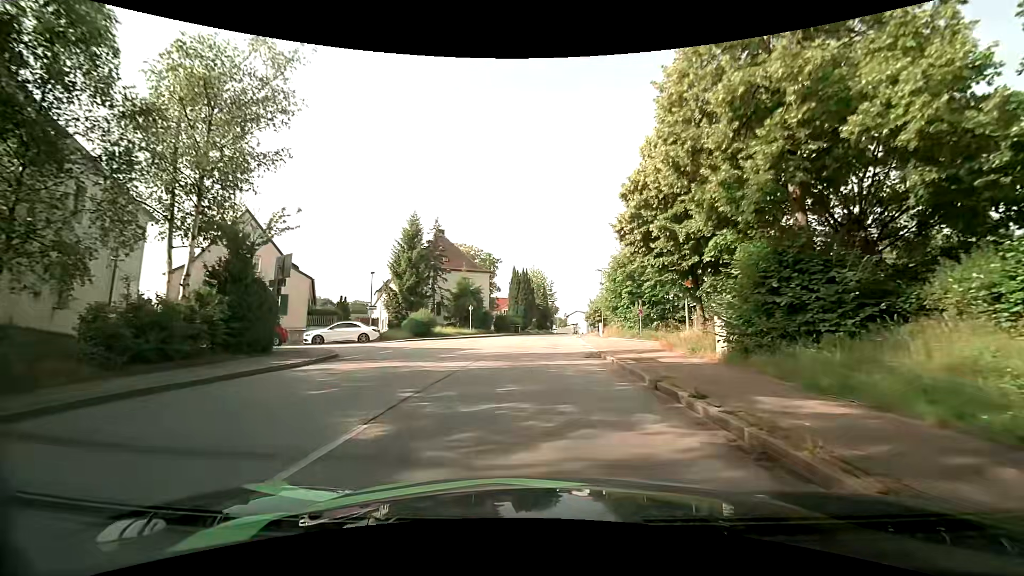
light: Day
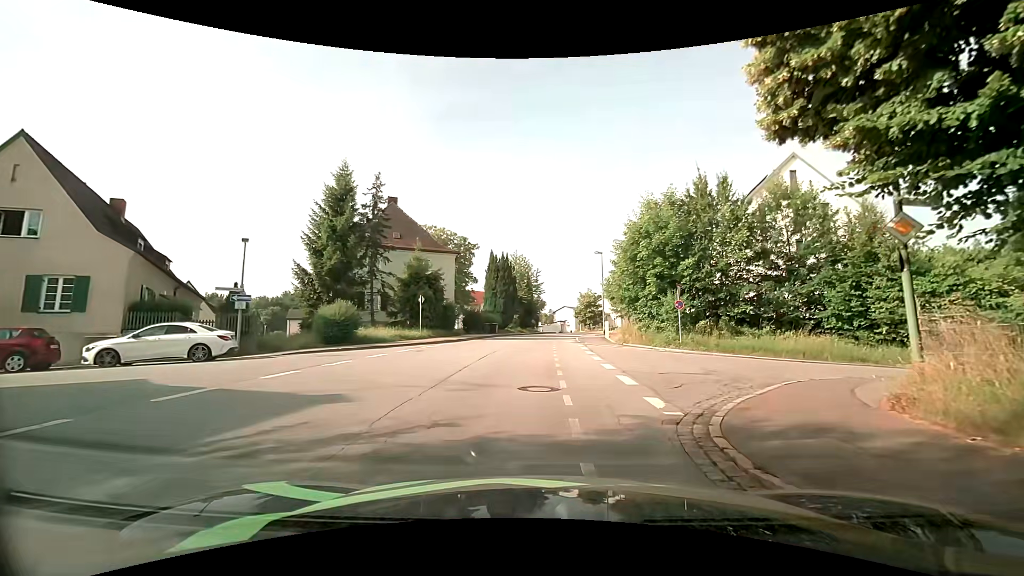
(+0.2, +13.8) m; +3°
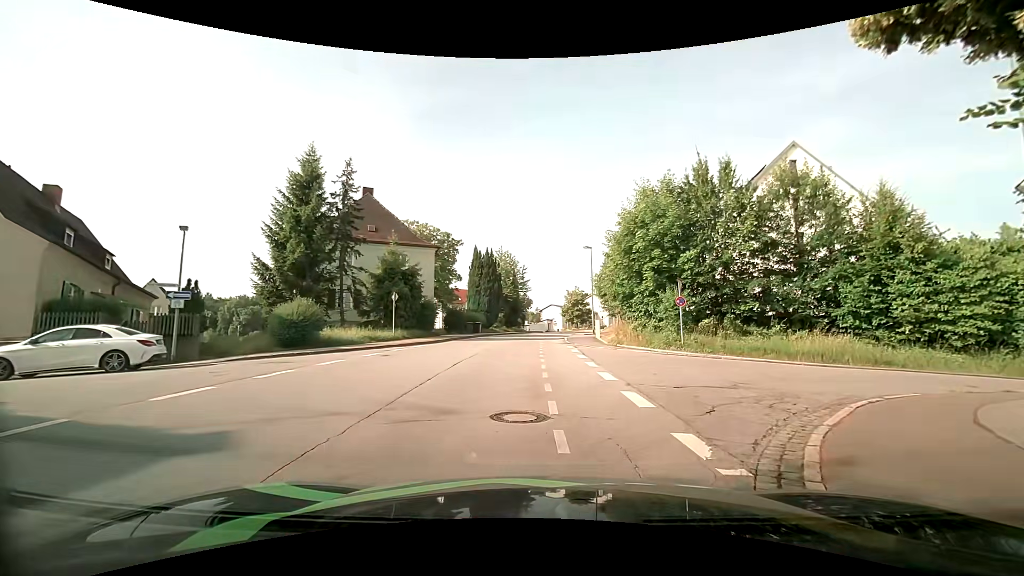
(0.0, +2.7) m; +1°
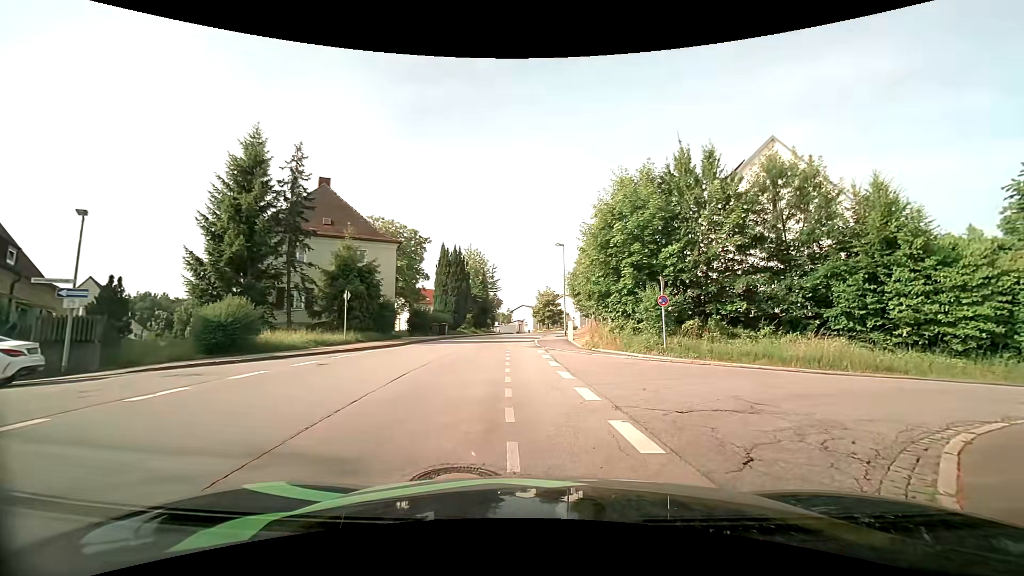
(+0.1, +2.4) m; +3°
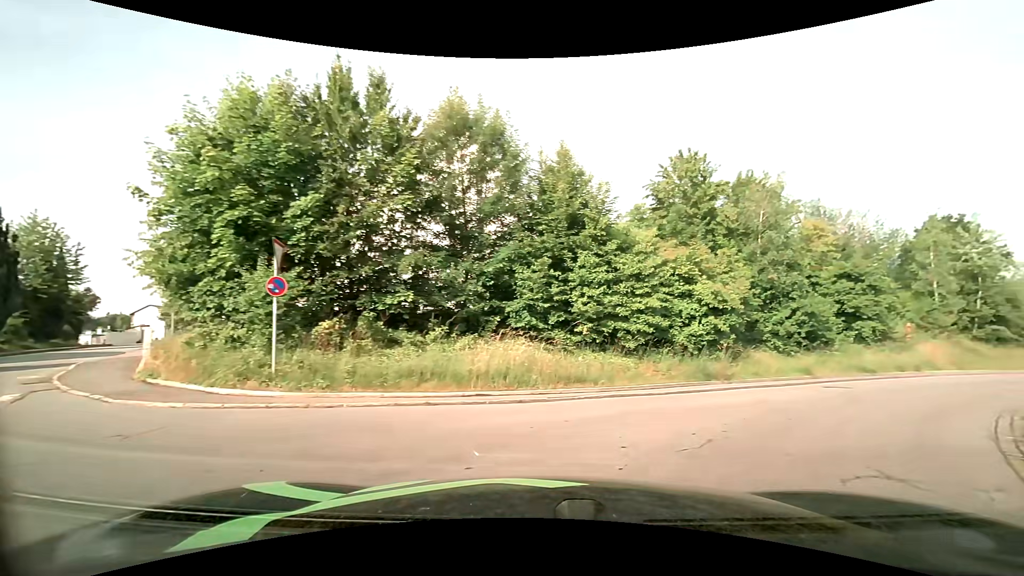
(+2.2, +8.1) m; +35°
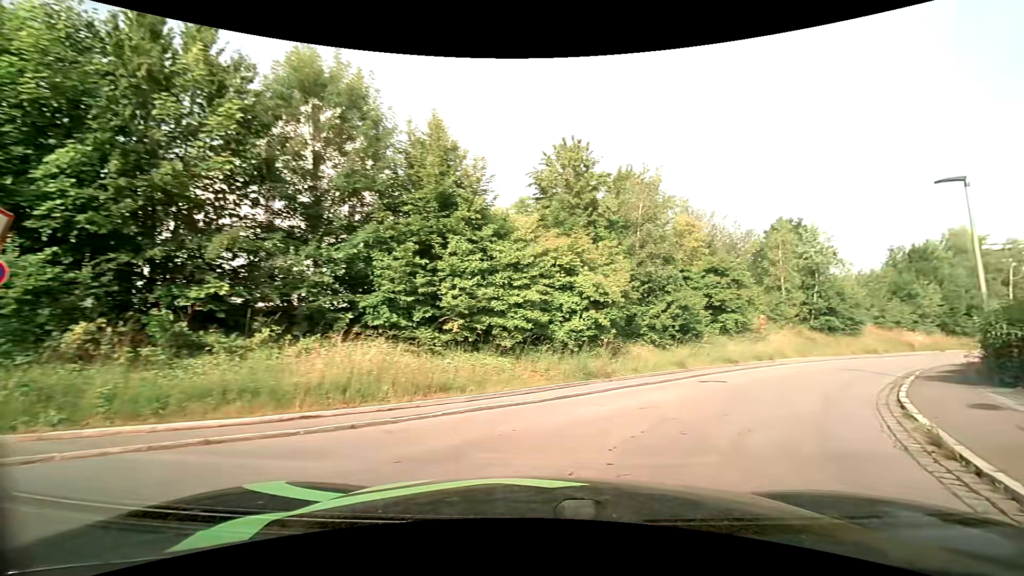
(+0.3, +2.3) m; +14°
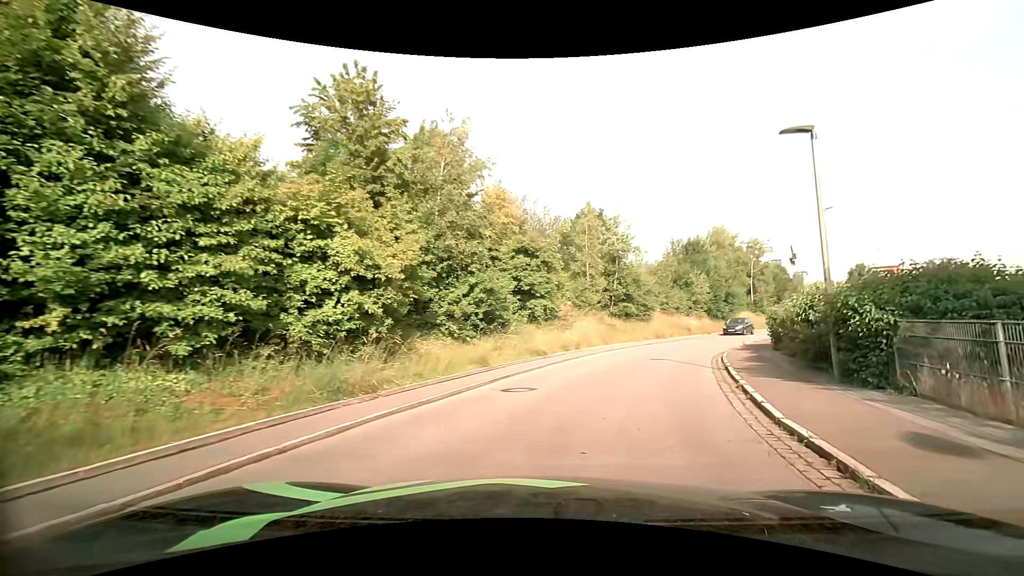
(+1.1, +5.3) m; +20°
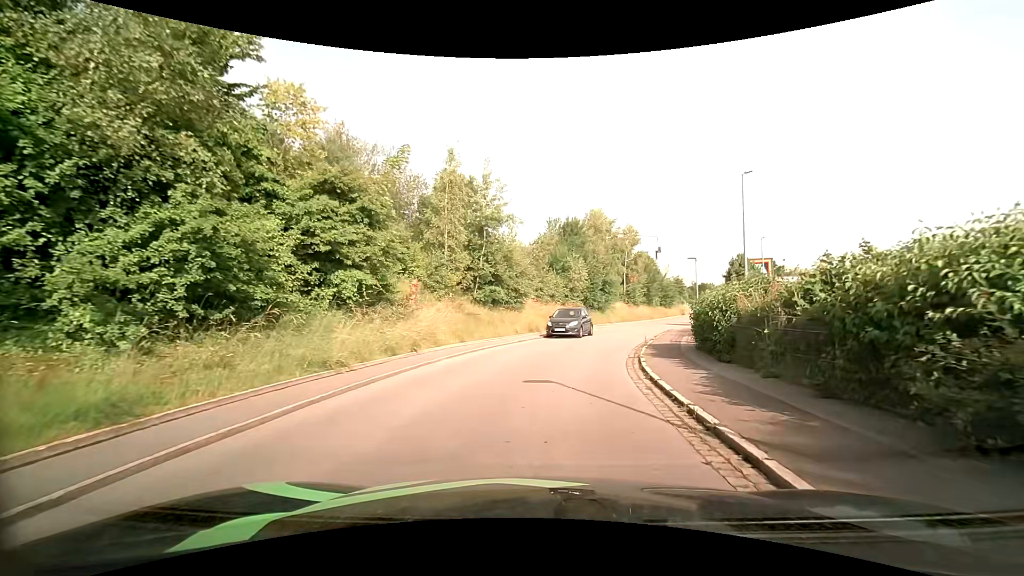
(+1.4, +9.4) m; +16°
